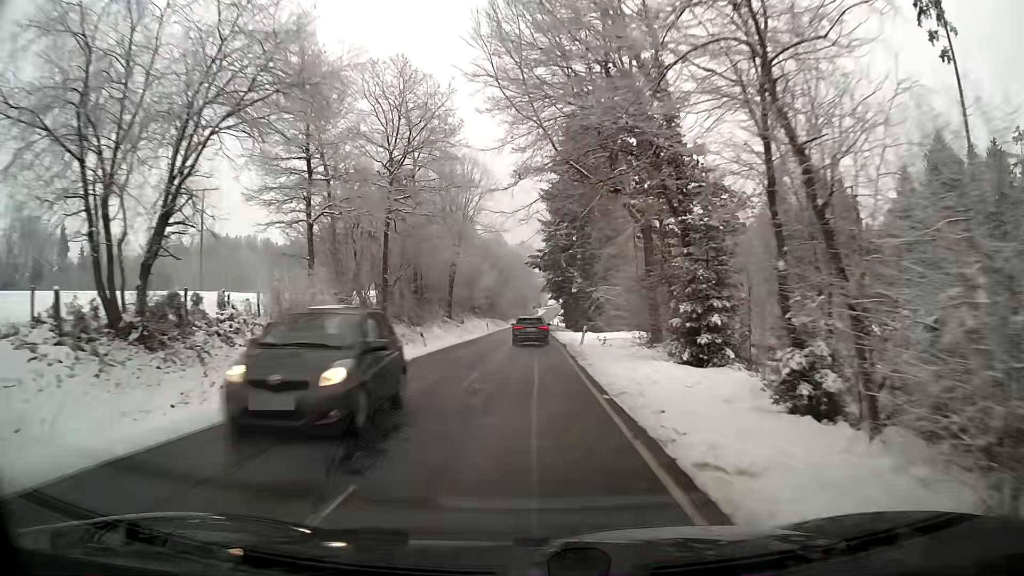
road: secondary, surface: asphalt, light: Day
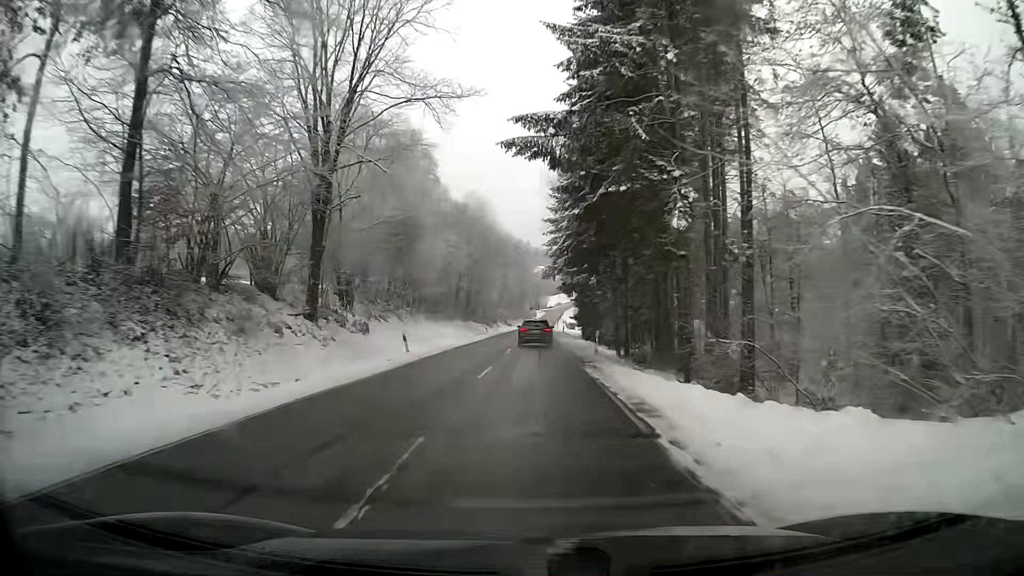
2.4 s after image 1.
(0.0, +45.2) m; 0°
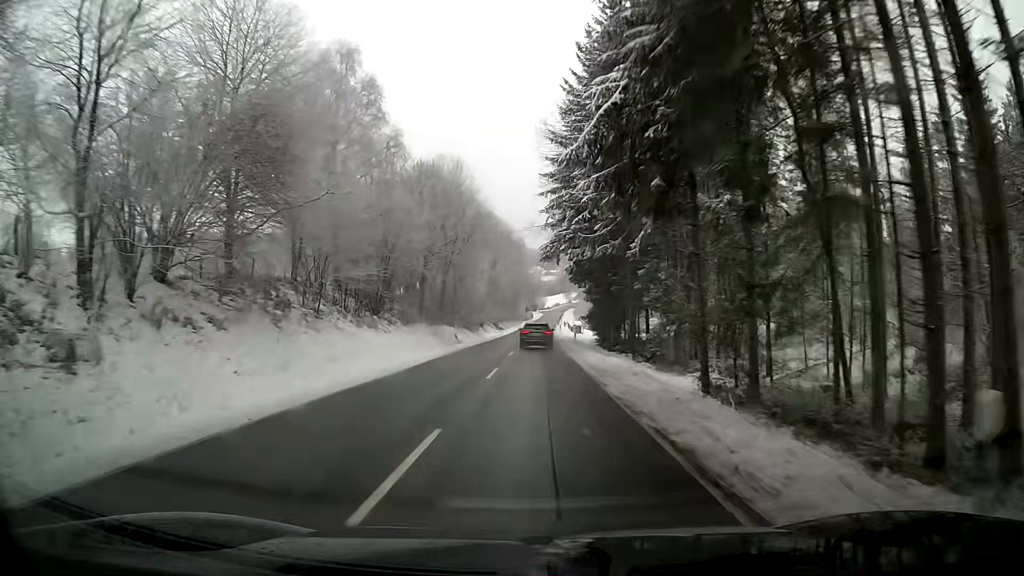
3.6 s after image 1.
(-0.1, +23.1) m; 0°
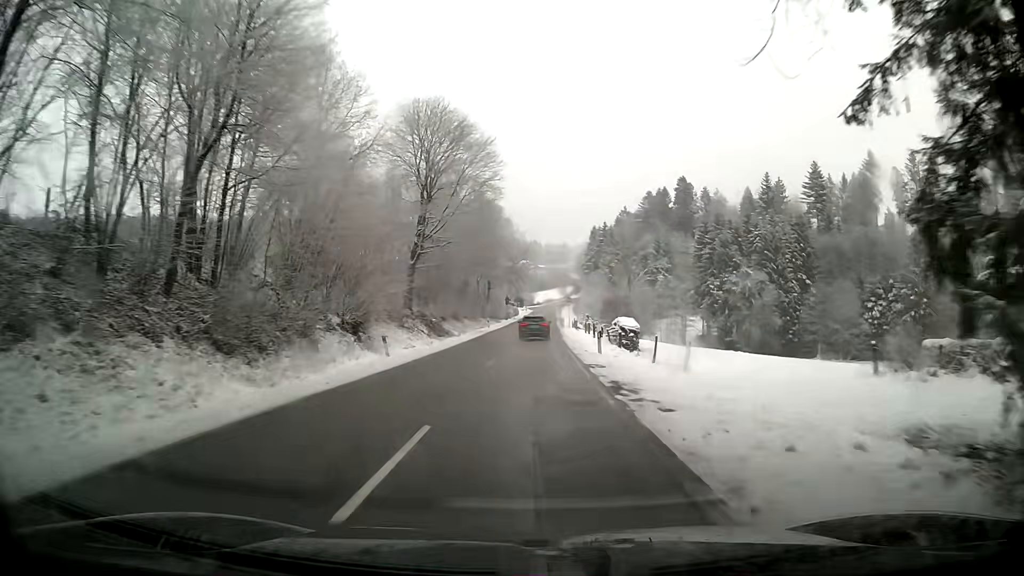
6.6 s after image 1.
(+0.9, +59.9) m; +1°
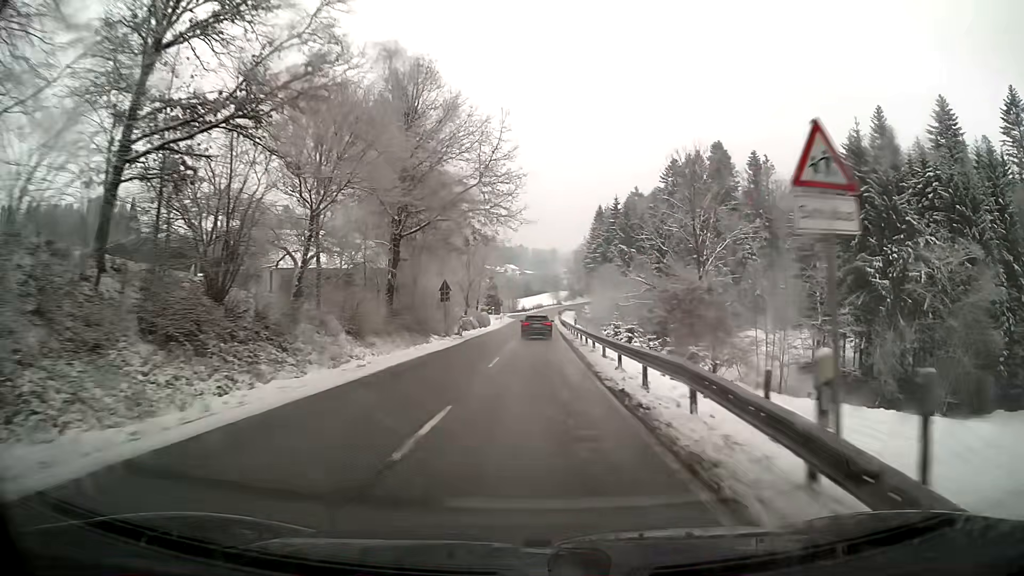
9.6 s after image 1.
(+0.9, +62.3) m; +1°
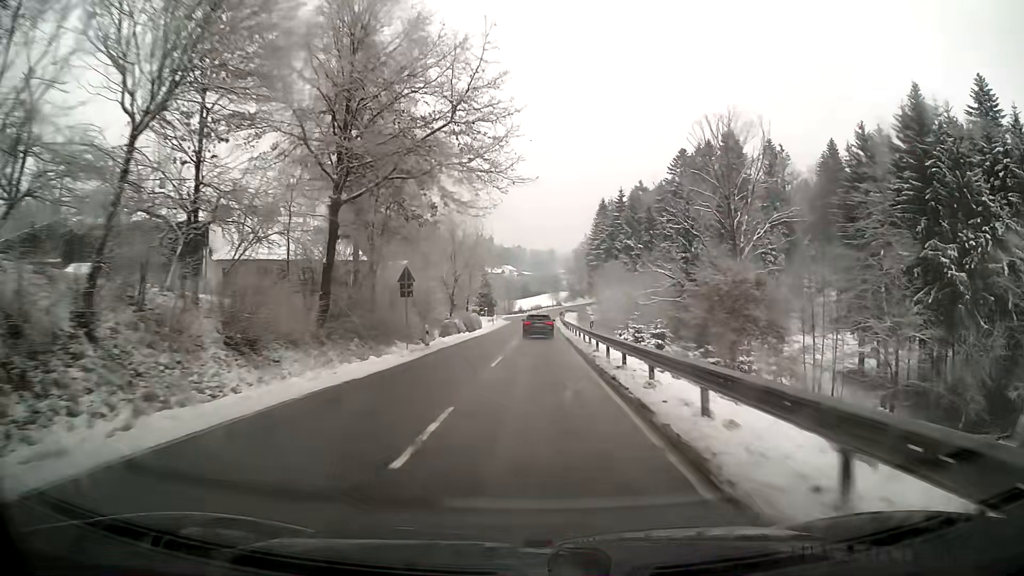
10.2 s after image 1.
(0.0, +12.6) m; 0°
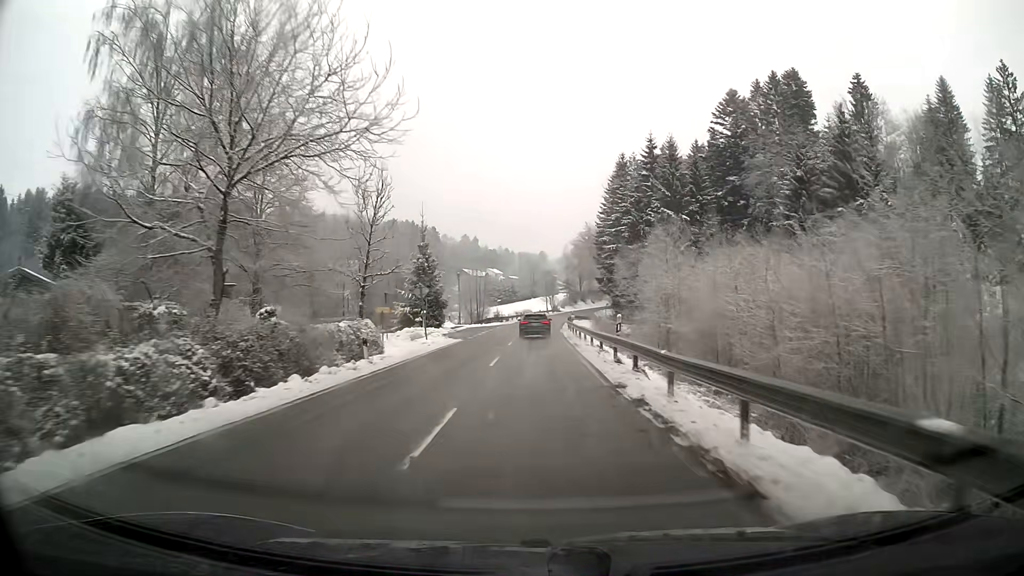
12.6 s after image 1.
(+0.4, +49.4) m; +1°
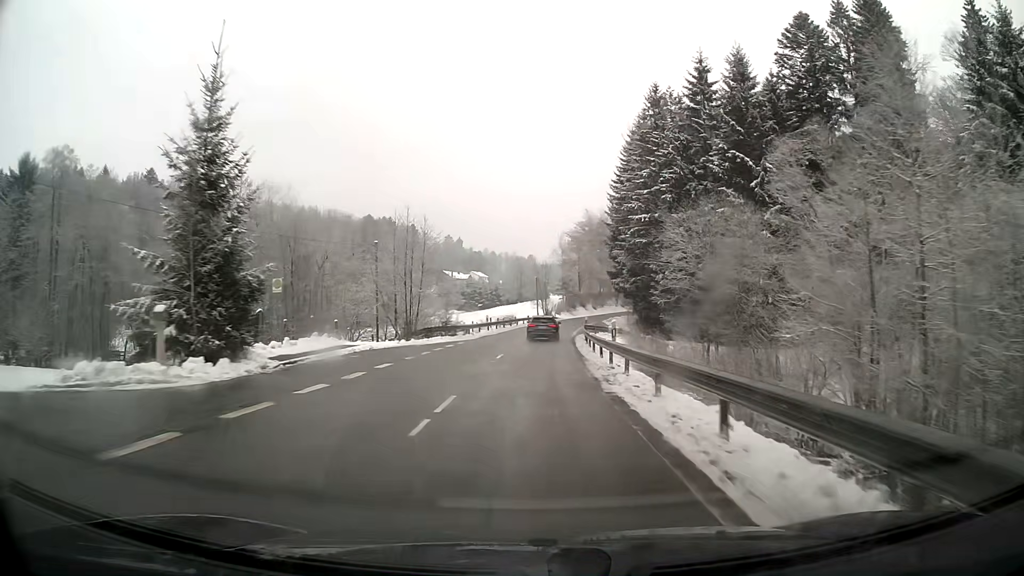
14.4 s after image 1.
(+0.3, +36.1) m; +1°
